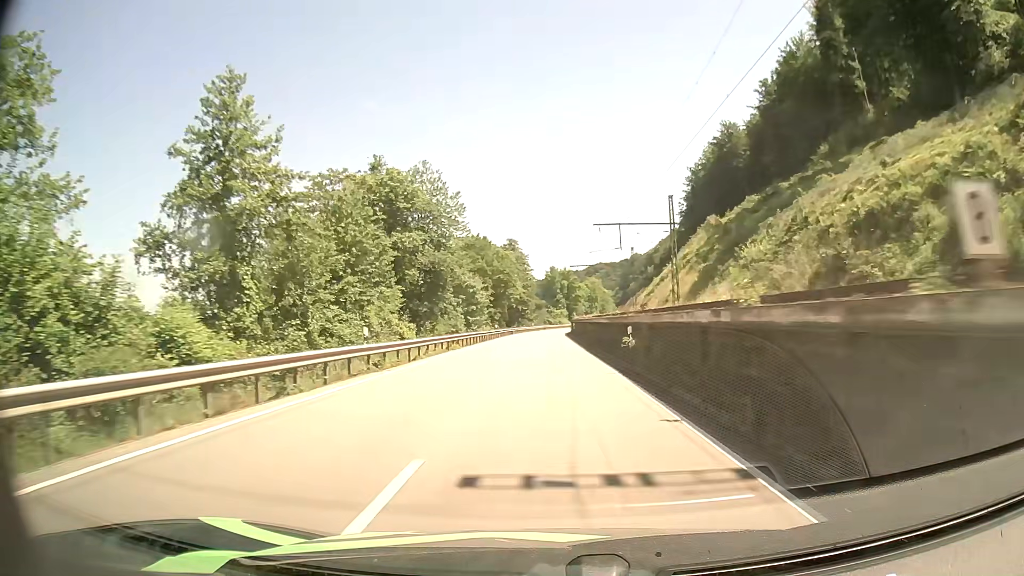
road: primary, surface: asphalt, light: Day
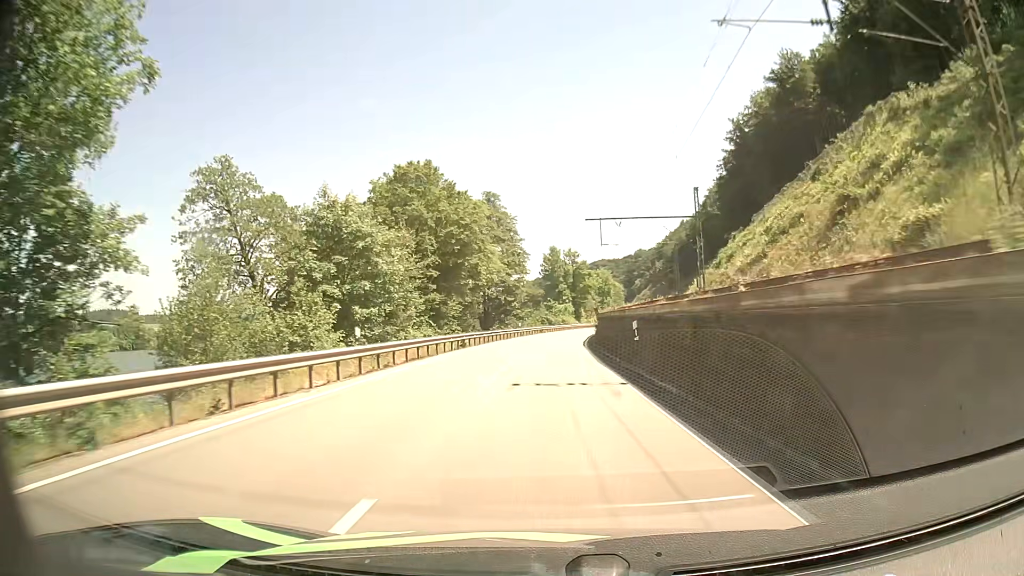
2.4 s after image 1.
(+0.1, +49.0) m; 0°
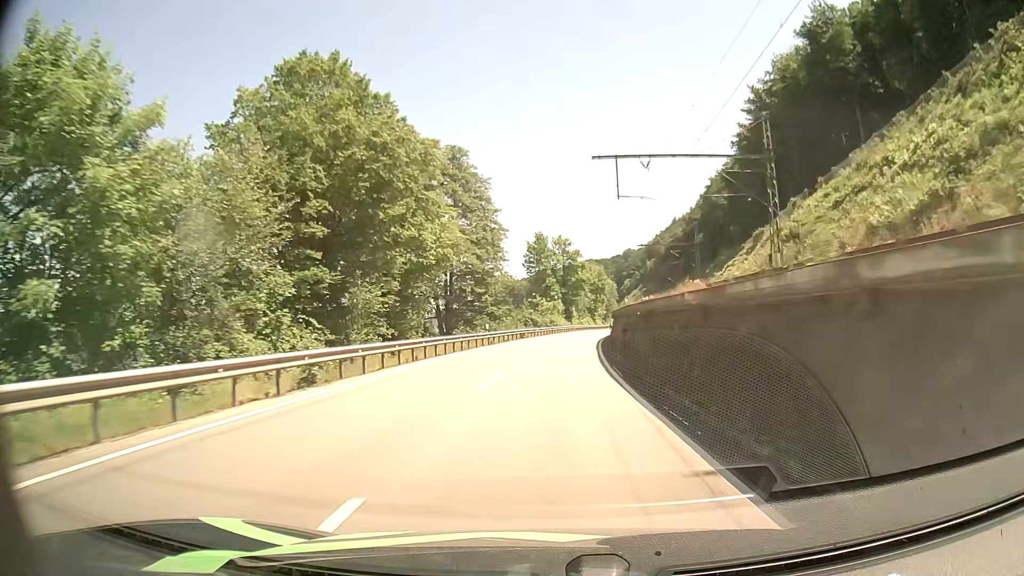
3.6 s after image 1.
(+0.1, +23.8) m; +1°
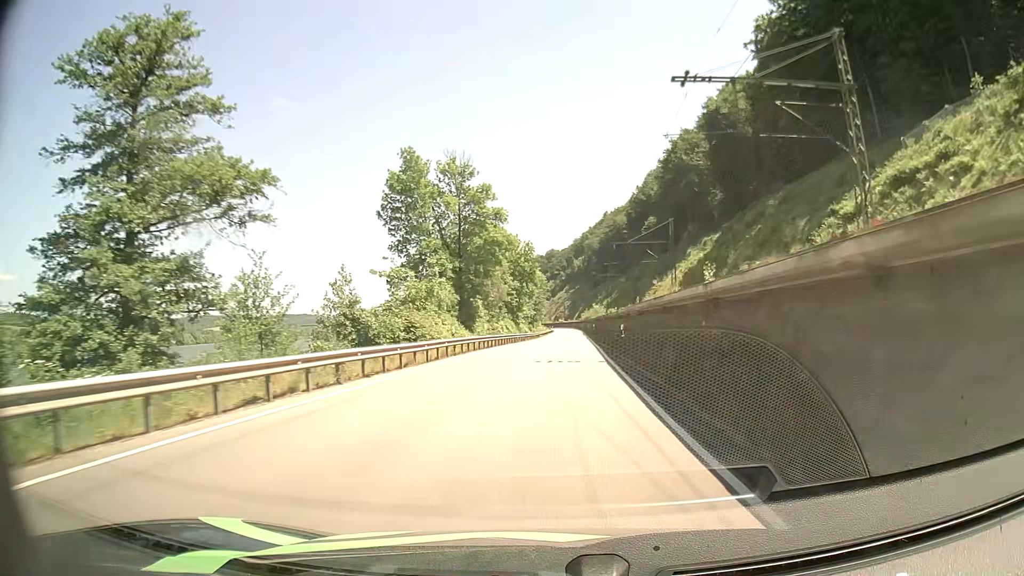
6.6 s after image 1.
(+3.7, +60.6) m; +7°
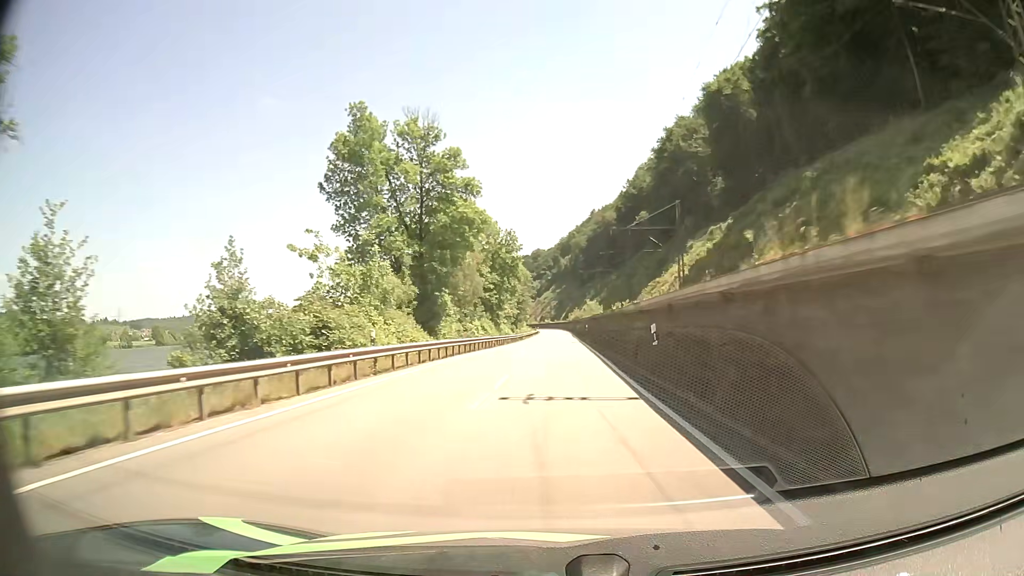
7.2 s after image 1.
(+0.1, +12.6) m; +1°
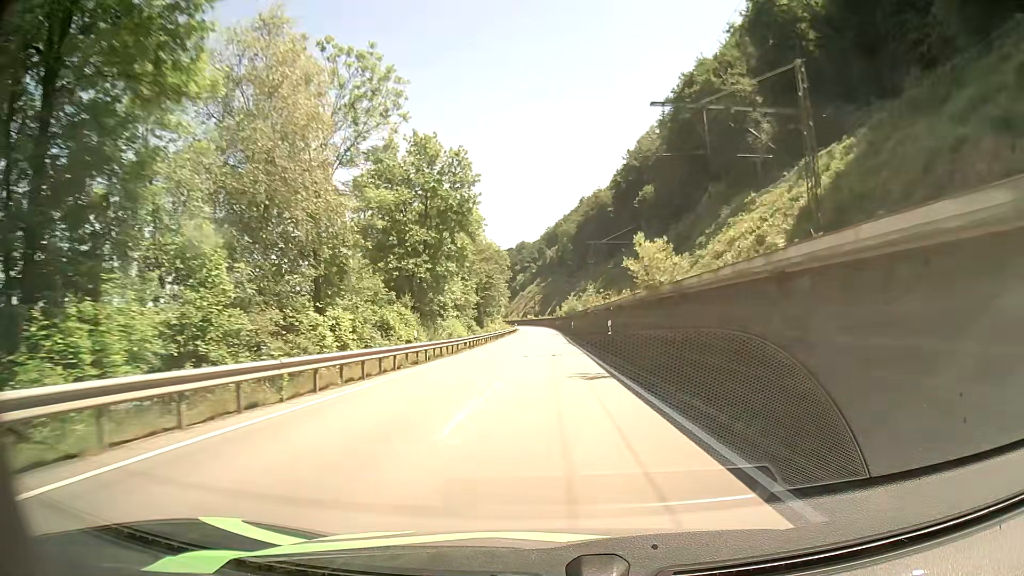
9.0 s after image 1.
(+0.6, +38.7) m; +1°
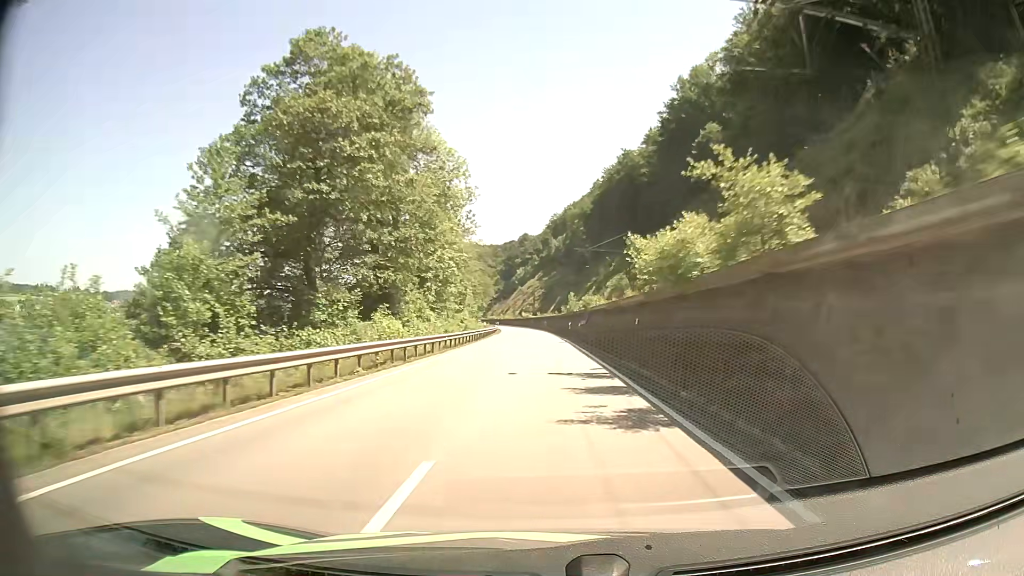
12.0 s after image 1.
(-0.1, +65.1) m; 0°
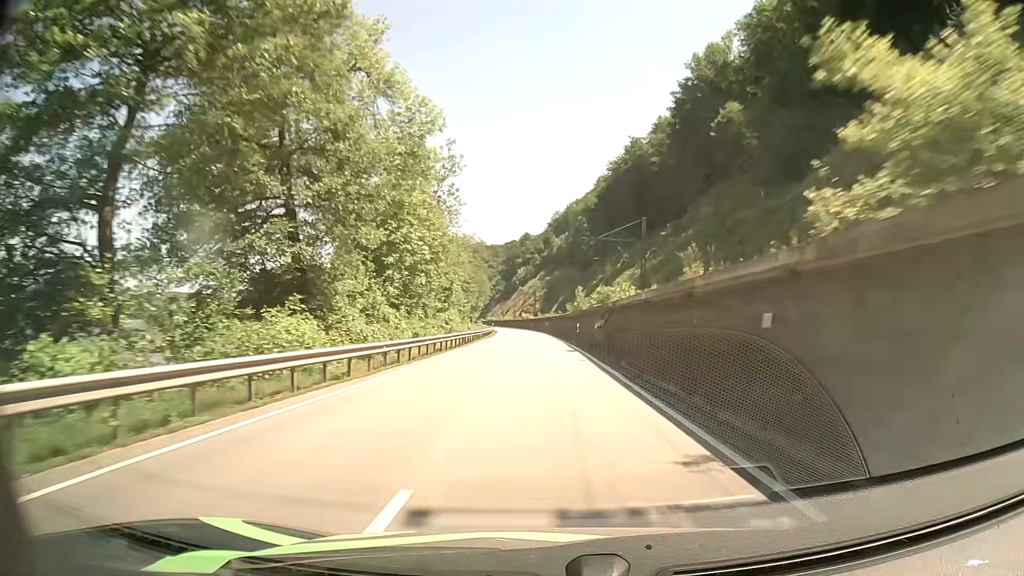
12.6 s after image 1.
(0.0, +13.1) m; 0°
(0, +10) (0, +20) (0, +30) (0, +40) (-1, +50) (-1, +60) (-1, +70) (-2, +80) (-2, +90) (-3, +100) m
